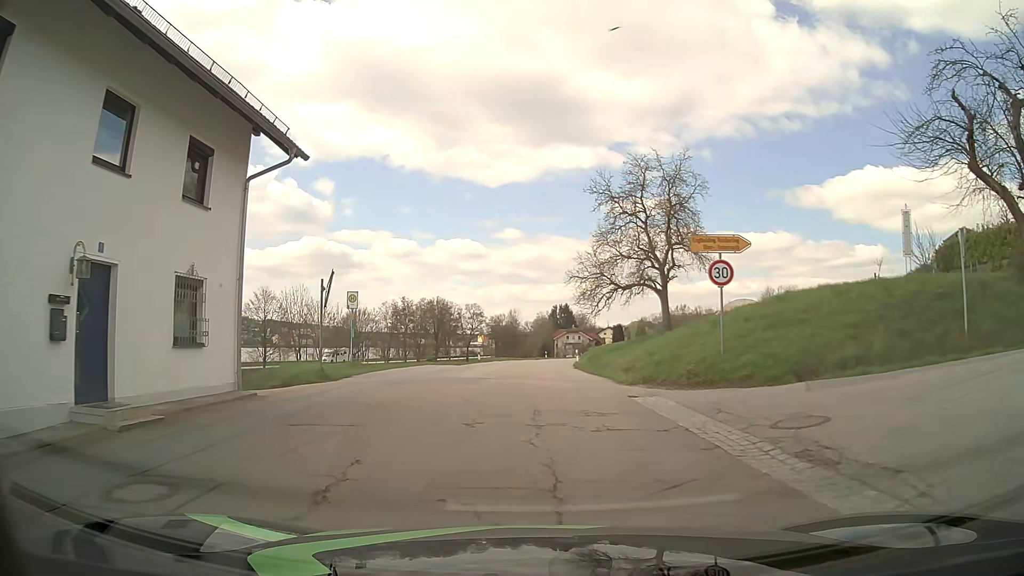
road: tertiary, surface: asphalt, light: Day
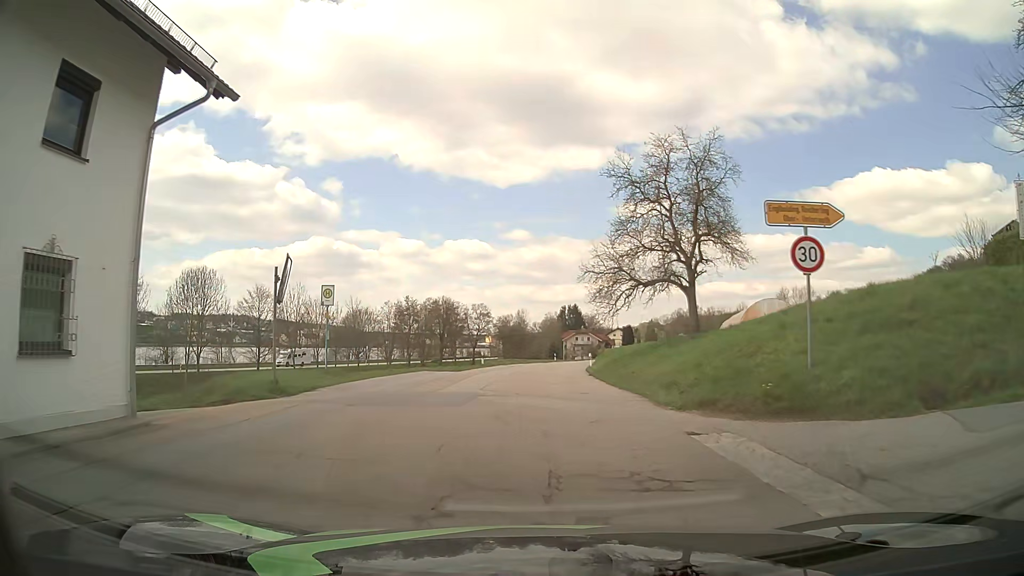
(0.0, +4.5) m; 0°
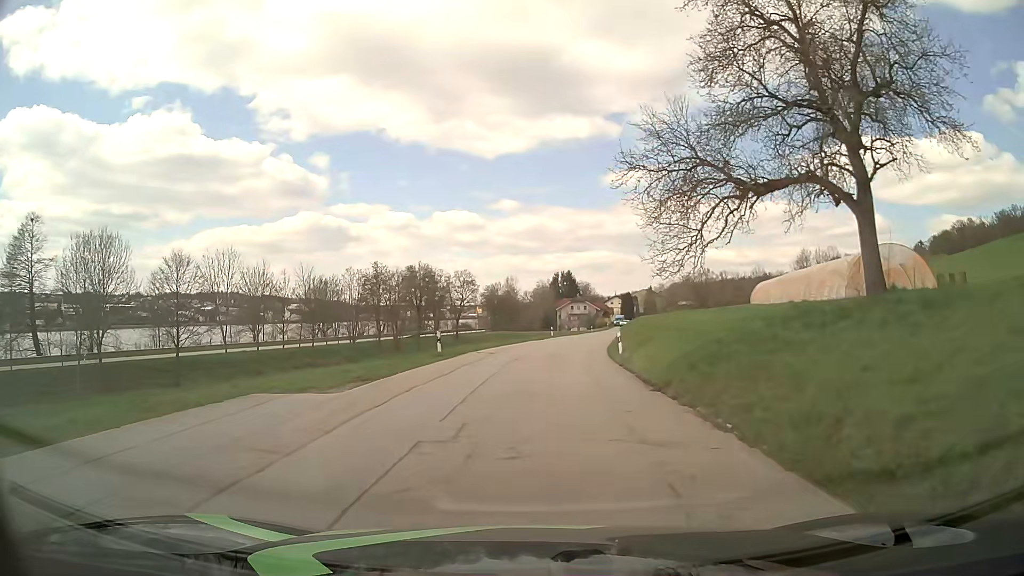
(0.0, +18.3) m; +1°
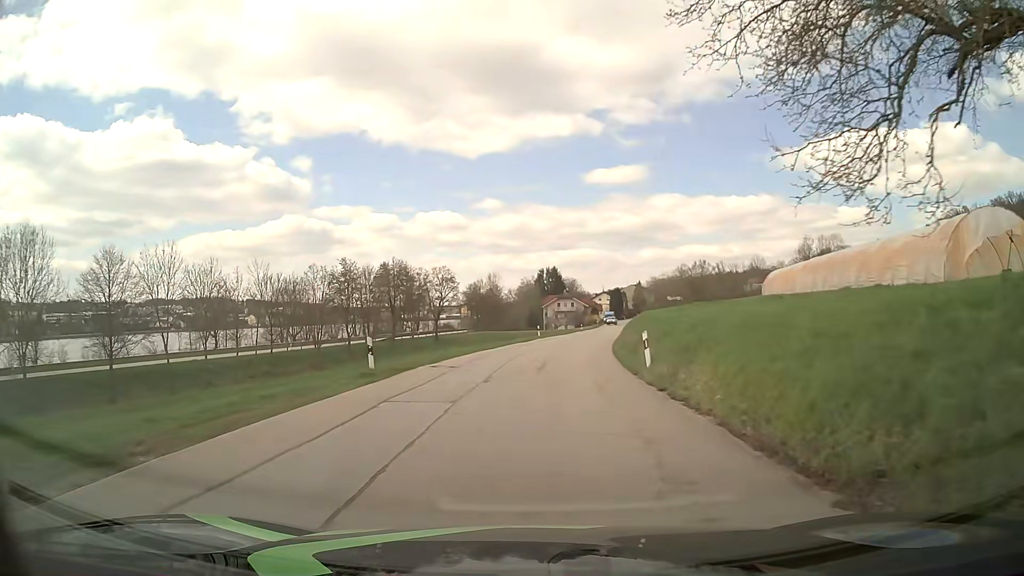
(+0.1, +9.5) m; +1°
